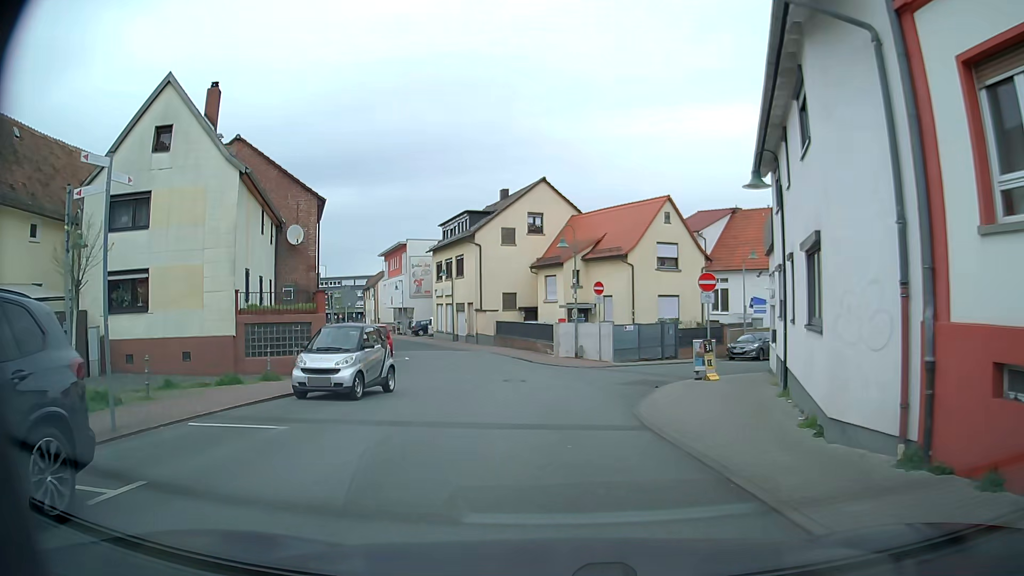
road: residential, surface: asphalt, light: Day
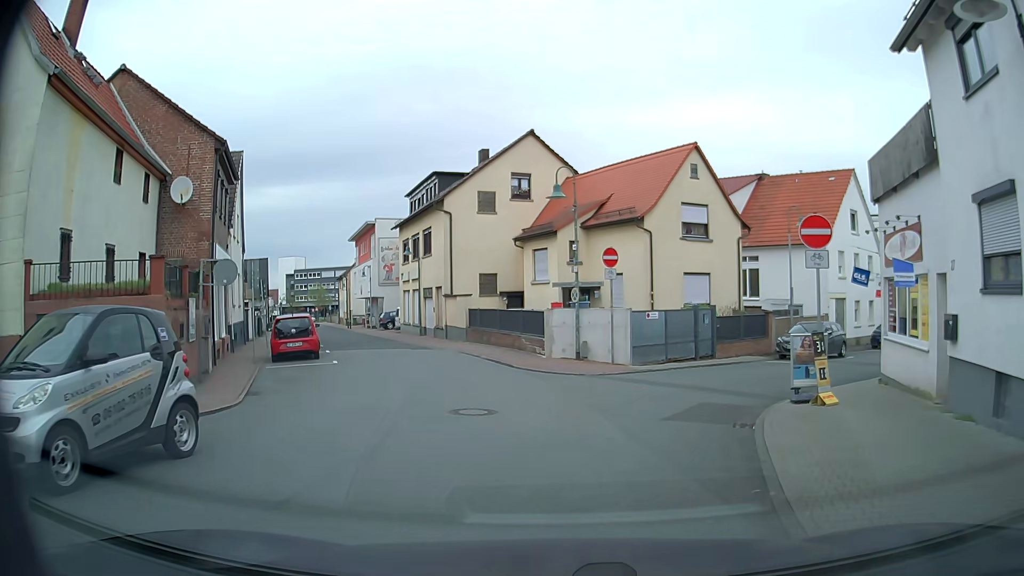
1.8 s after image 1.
(0.0, +9.0) m; +2°
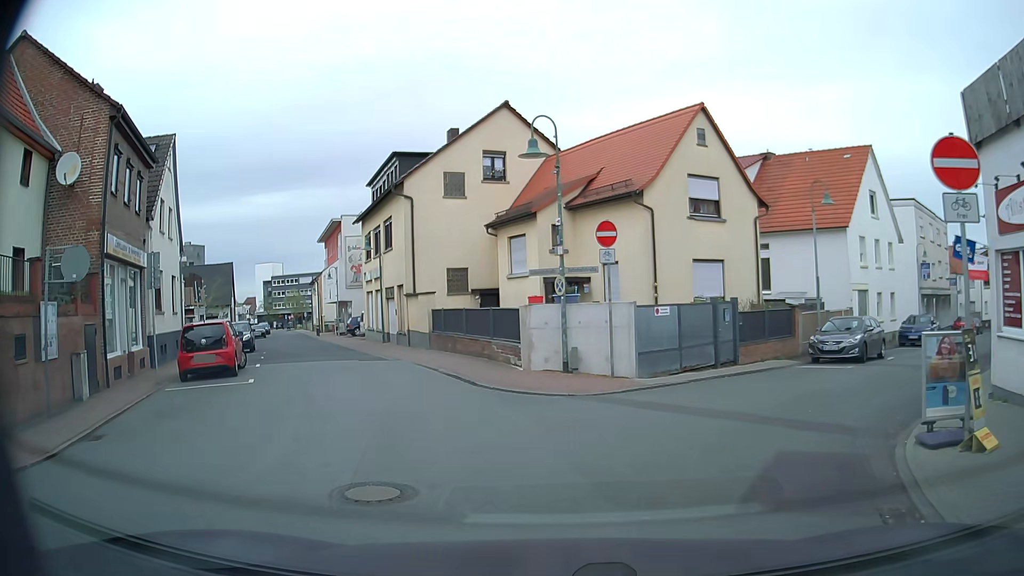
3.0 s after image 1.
(+0.1, +4.9) m; +3°
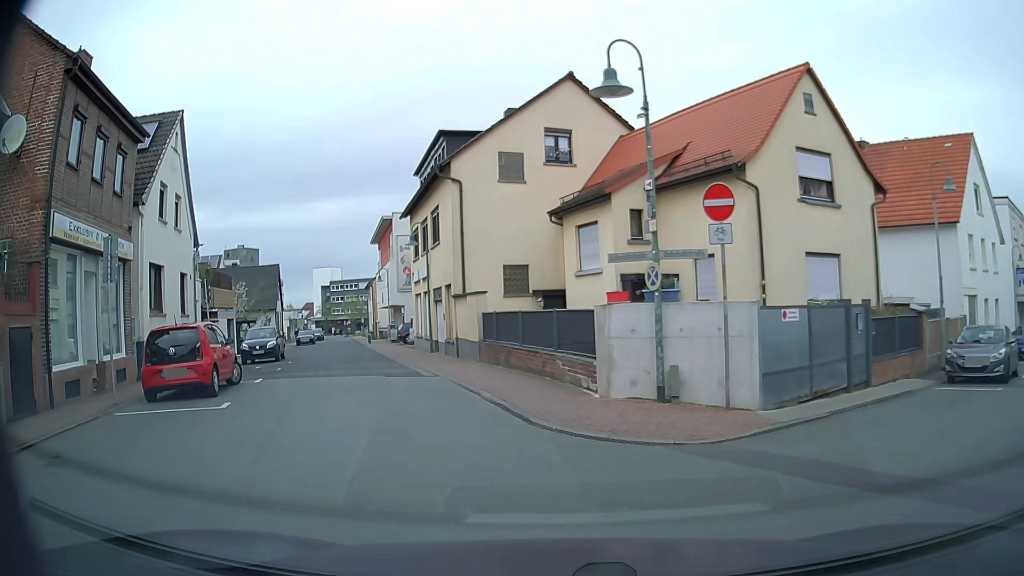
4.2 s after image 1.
(-0.3, +4.6) m; -7°
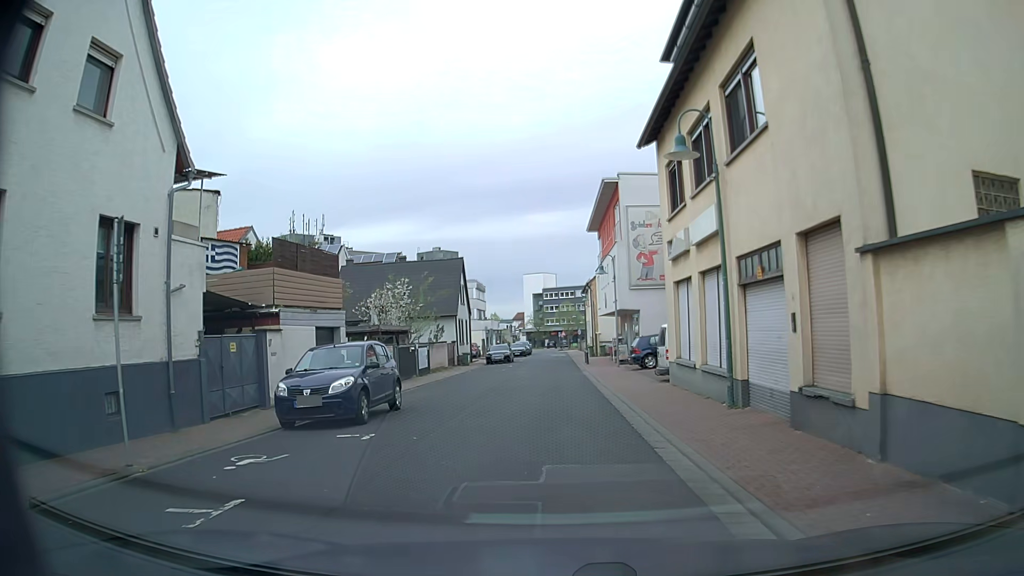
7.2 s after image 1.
(-3.9, +16.6) m; -18°
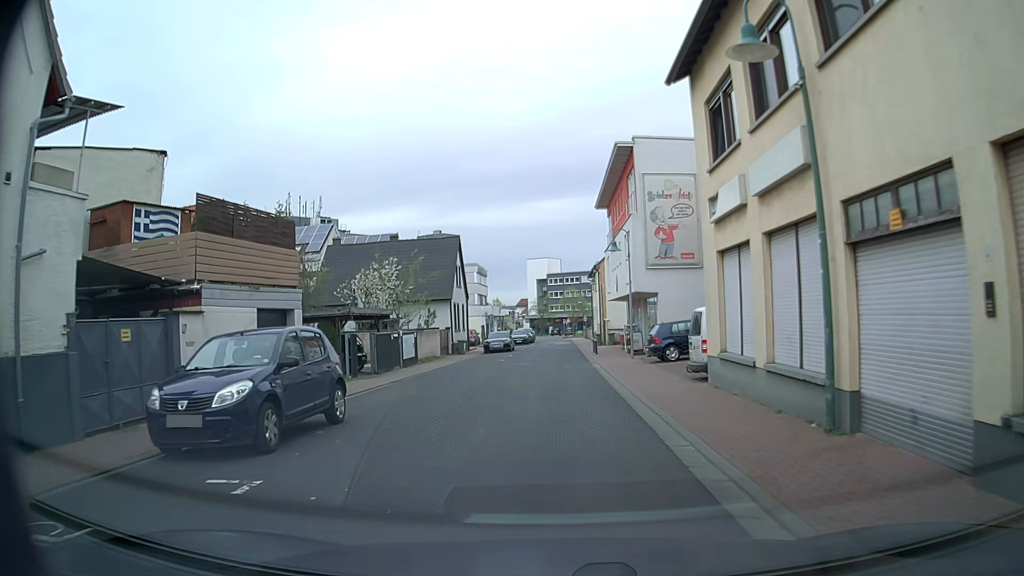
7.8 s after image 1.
(-0.1, +4.5) m; -2°
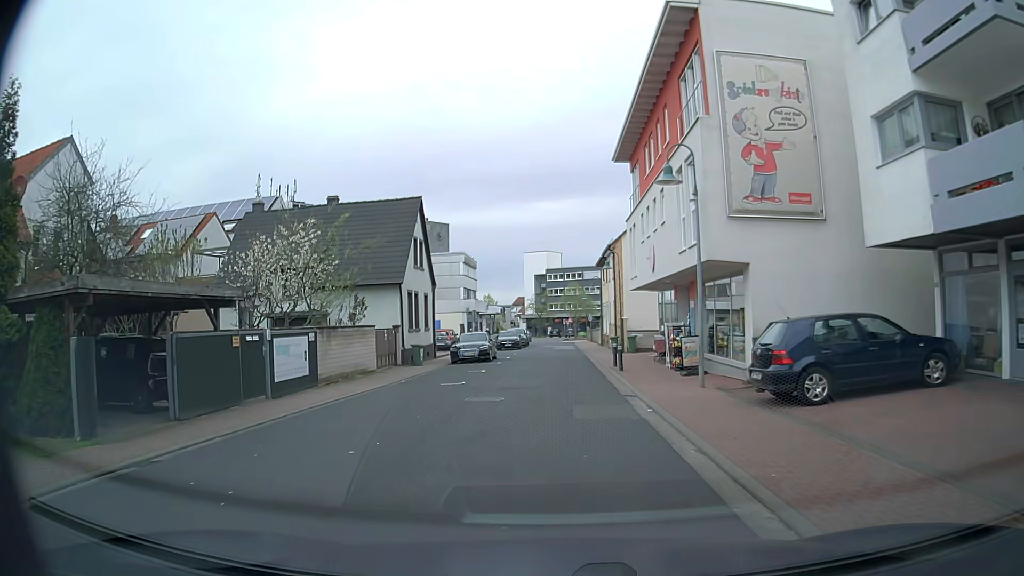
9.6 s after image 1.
(0.0, +13.9) m; 0°
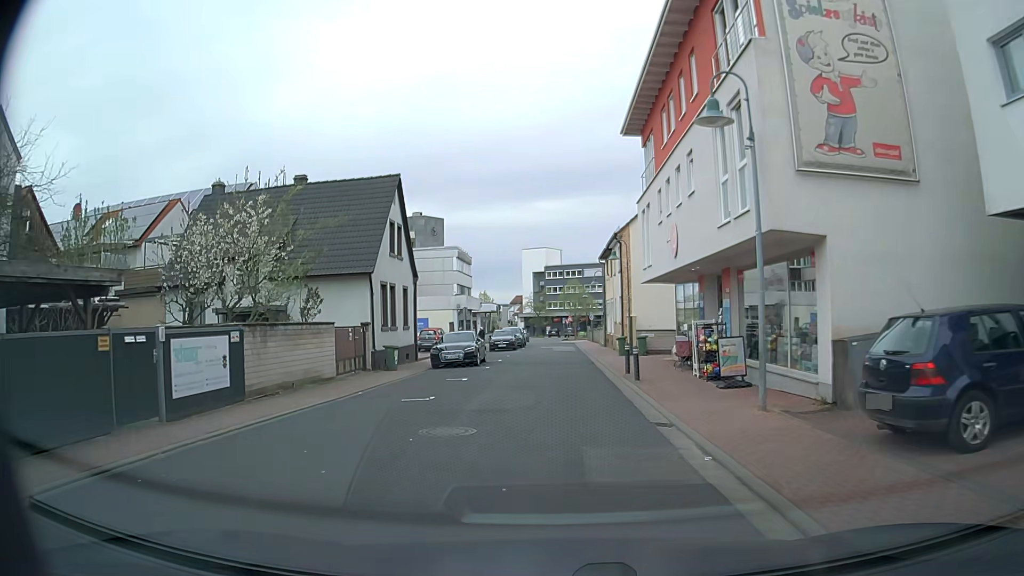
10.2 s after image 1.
(0.0, +4.6) m; +1°
